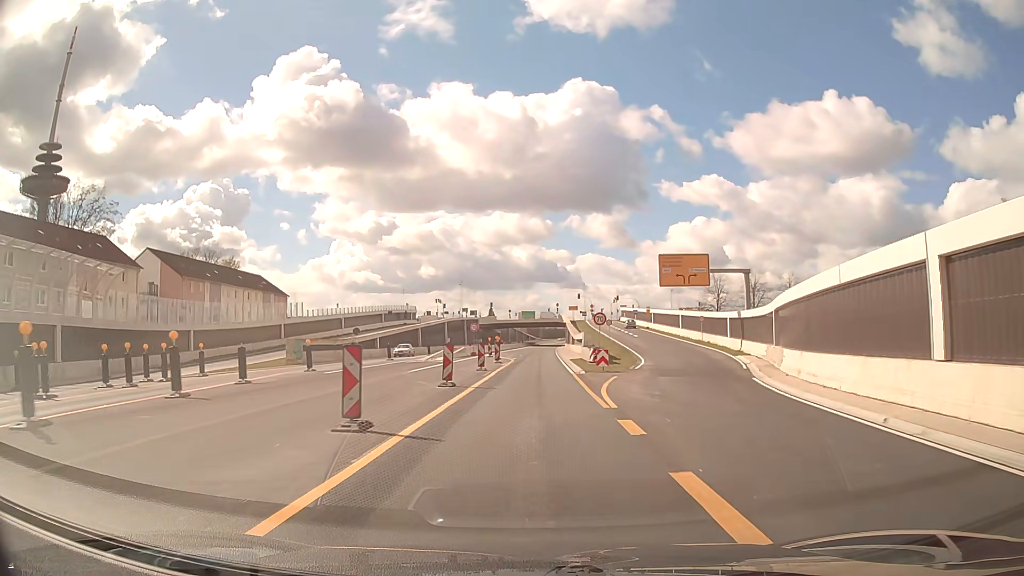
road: trunk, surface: asphalt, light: Day
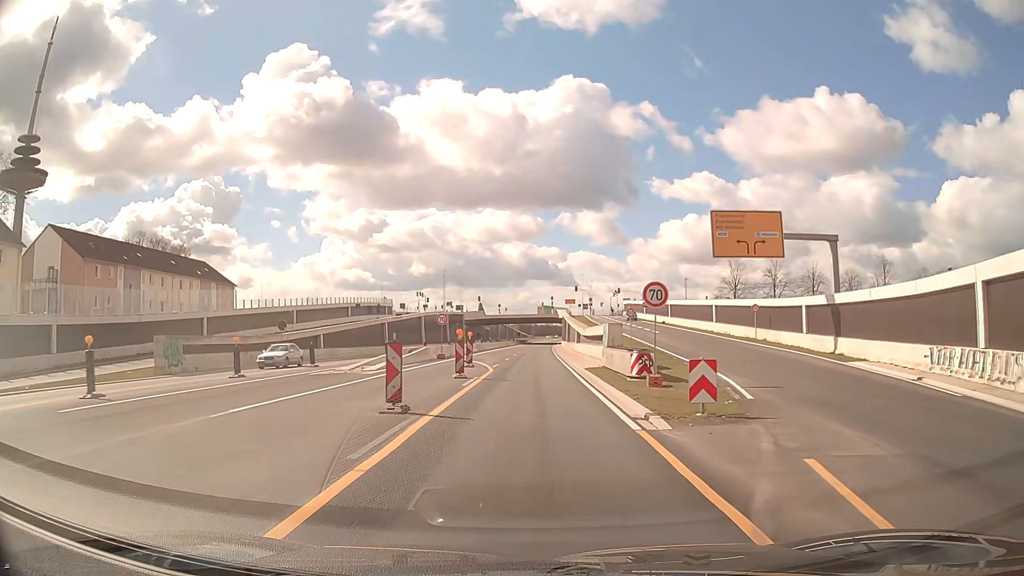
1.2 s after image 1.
(+0.1, +19.0) m; +1°
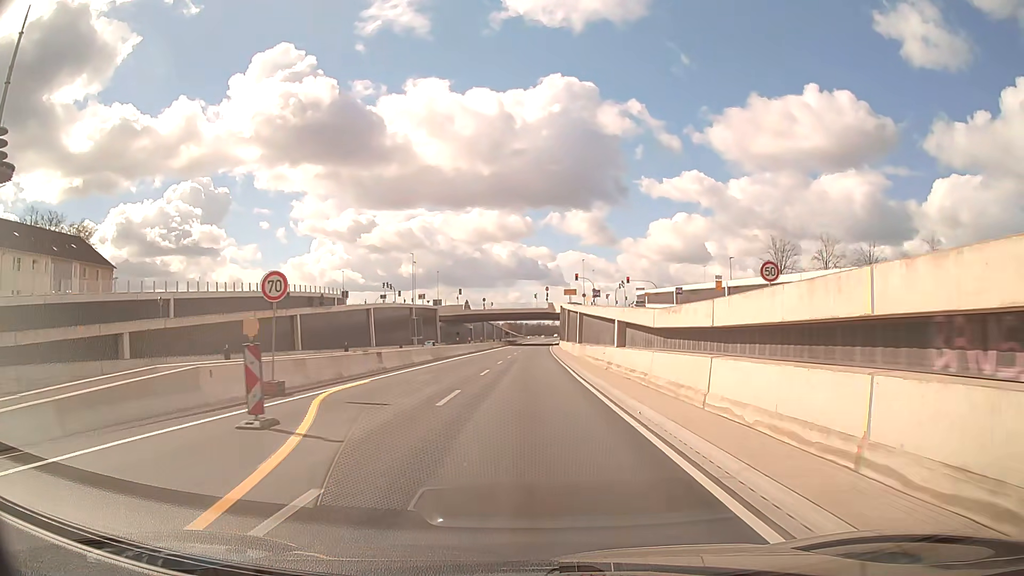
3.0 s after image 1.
(+0.1, +29.9) m; +1°
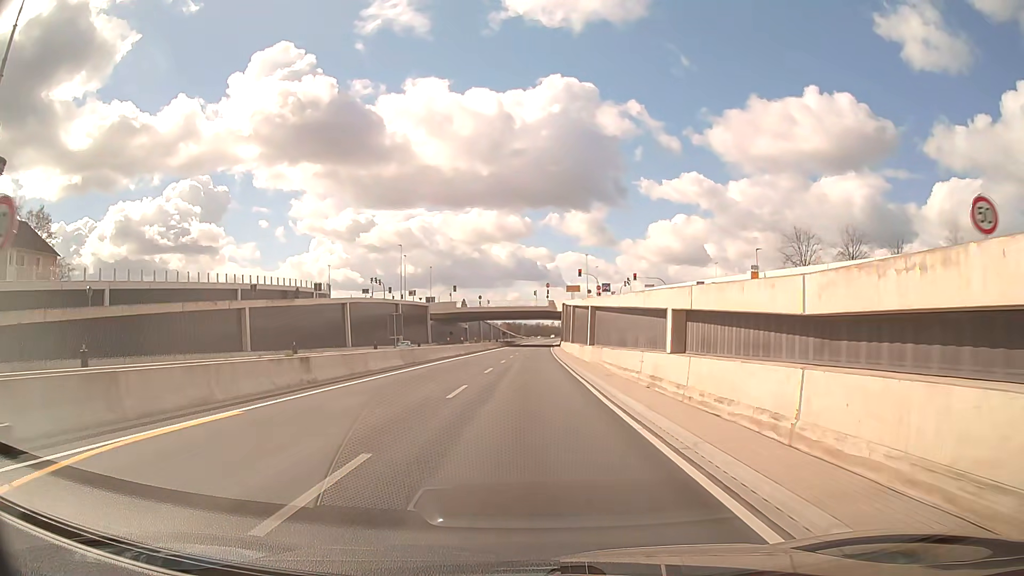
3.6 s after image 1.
(0.0, +10.2) m; 0°
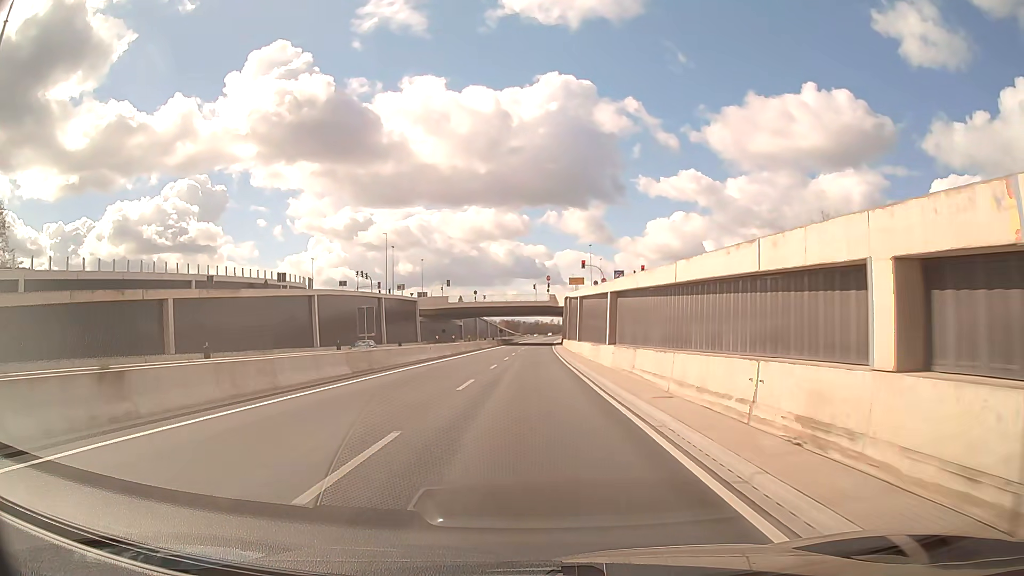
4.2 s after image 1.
(+0.1, +10.3) m; 0°
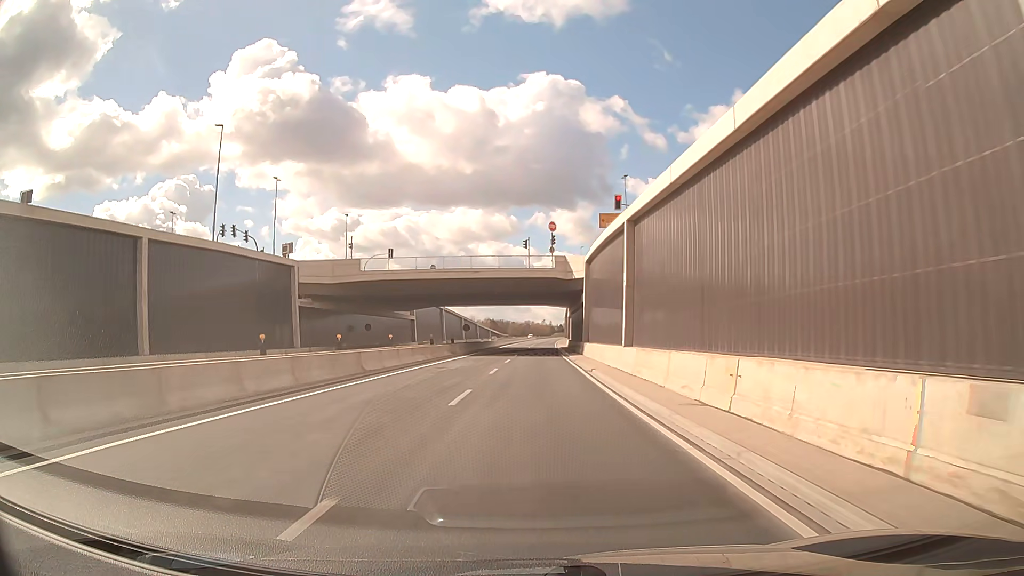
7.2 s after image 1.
(+0.4, +52.4) m; +1°
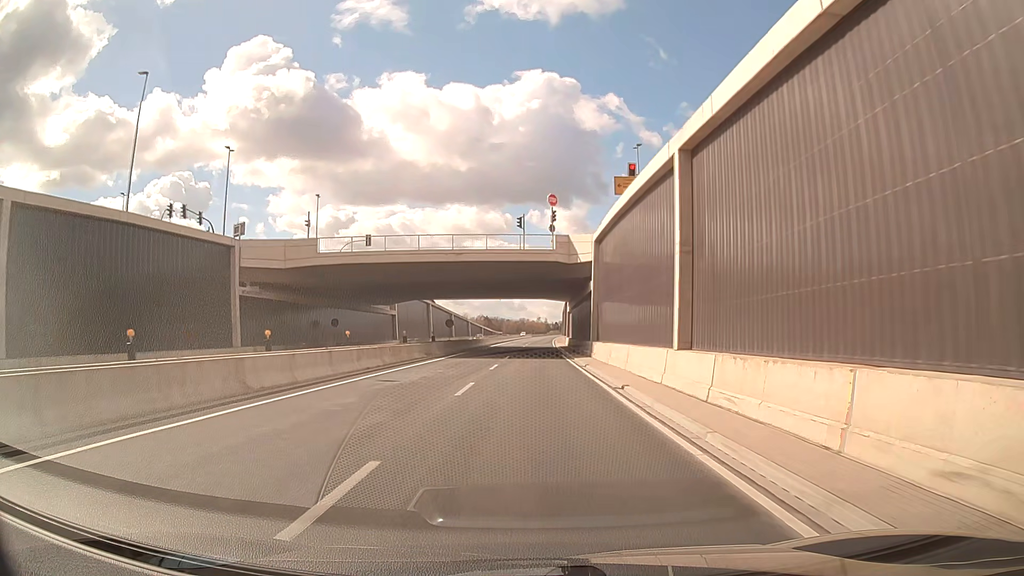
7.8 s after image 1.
(0.0, +10.6) m; 0°
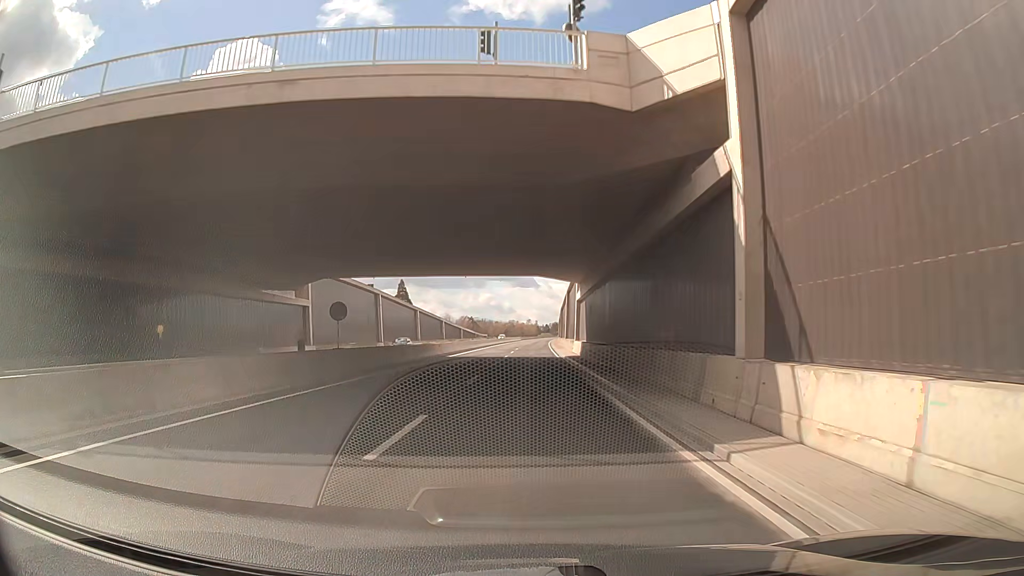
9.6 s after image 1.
(+0.2, +31.9) m; +1°
(0, +10) (0, +20) (0, +30) (+1, +40) (+1, +50) (+1, +60) (+1, +70) (+2, +80) (+2, +90) (+2, +100) m
